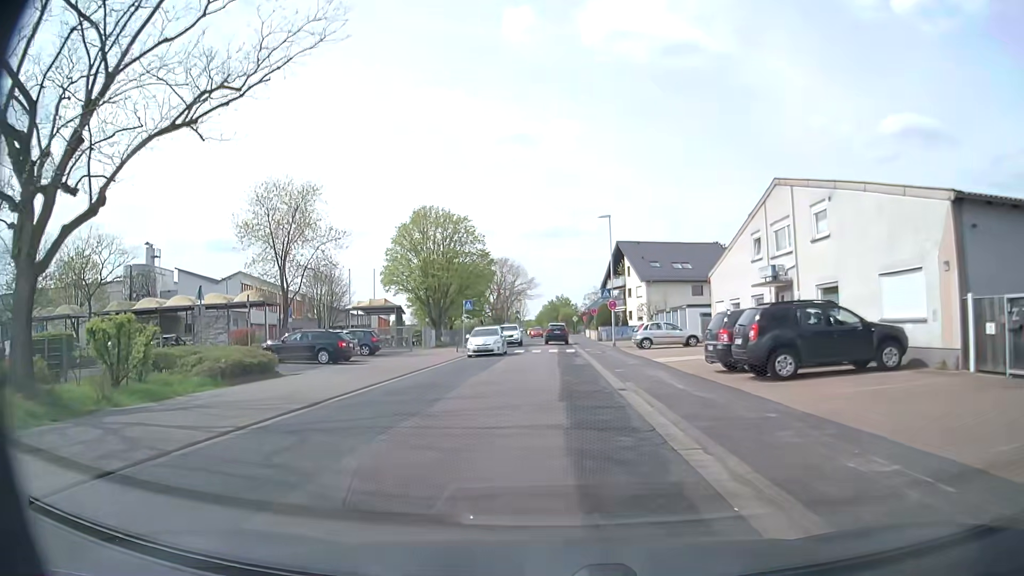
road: unclassified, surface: asphalt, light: Day
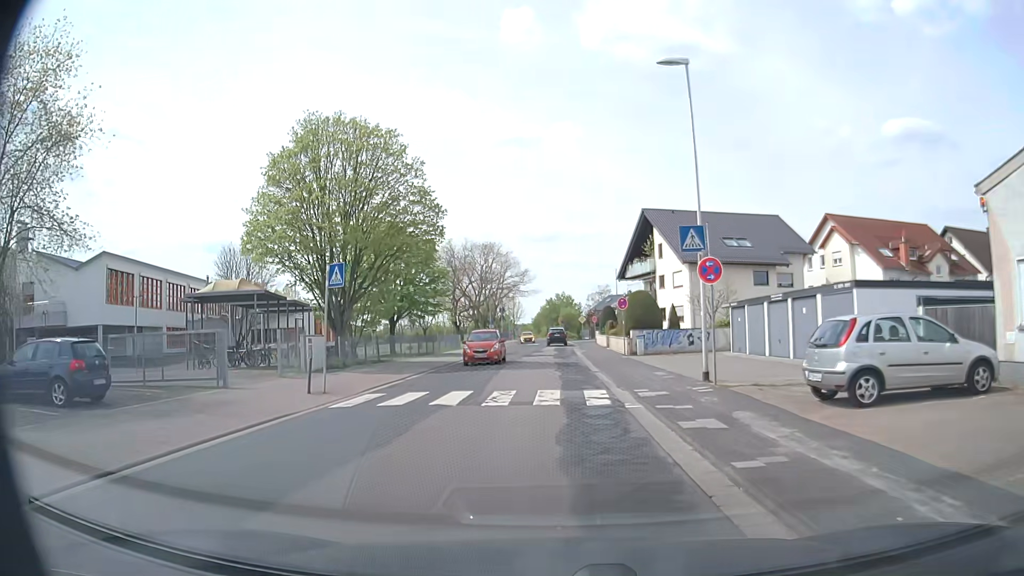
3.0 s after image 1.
(-0.1, +25.7) m; -1°
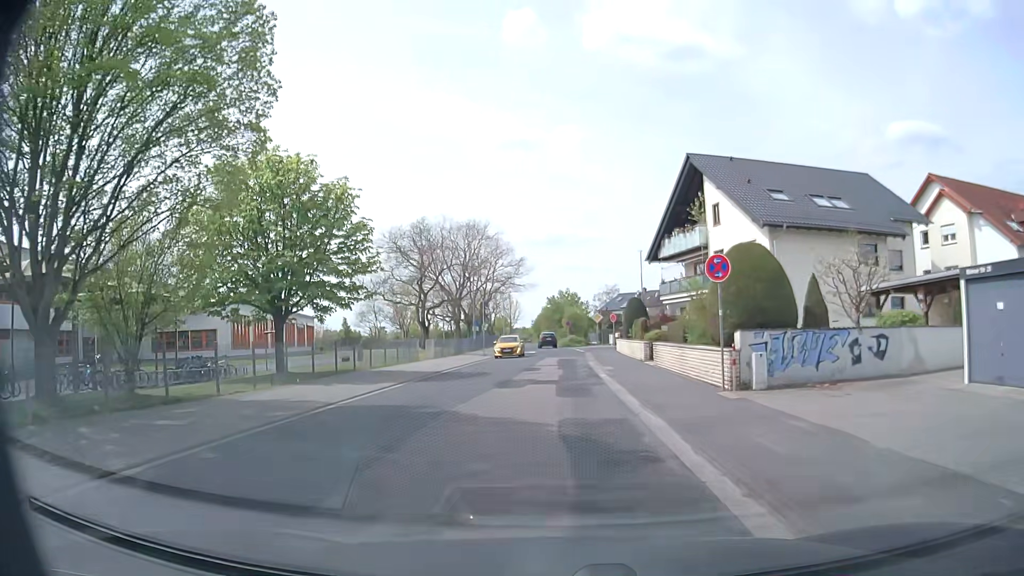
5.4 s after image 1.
(0.0, +19.8) m; +1°
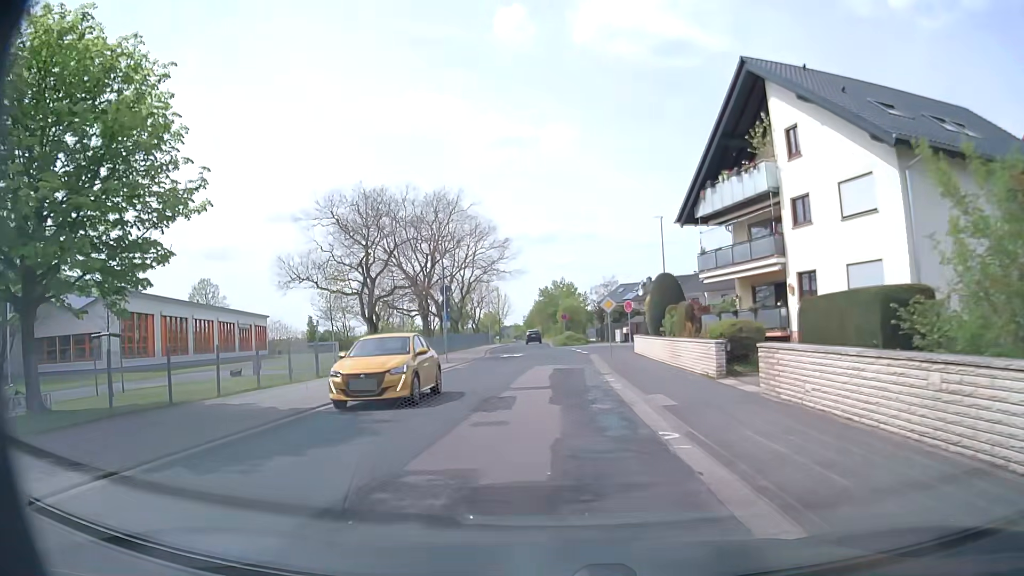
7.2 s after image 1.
(-0.1, +14.5) m; -1°
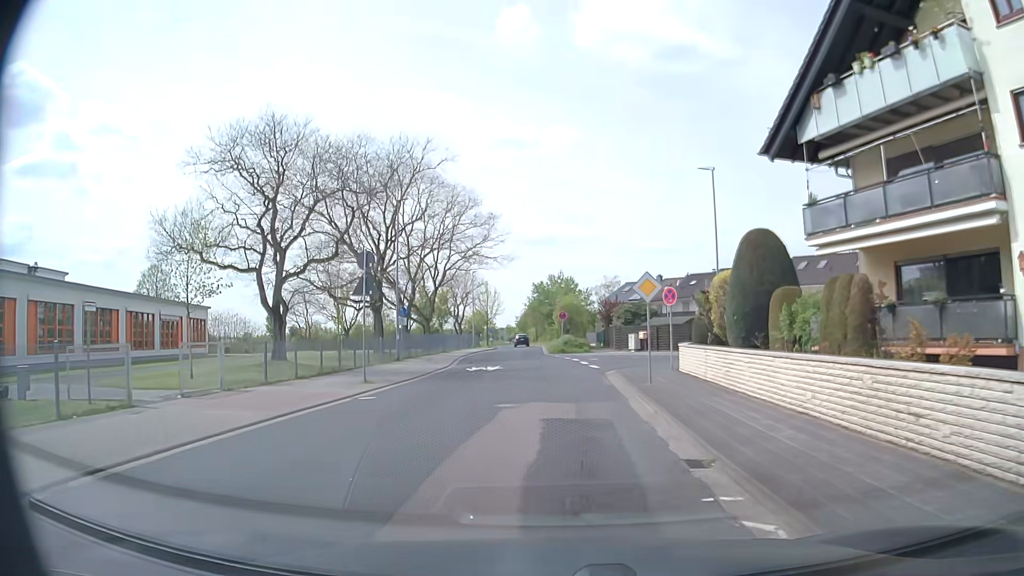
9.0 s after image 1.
(+0.2, +14.2) m; +1°
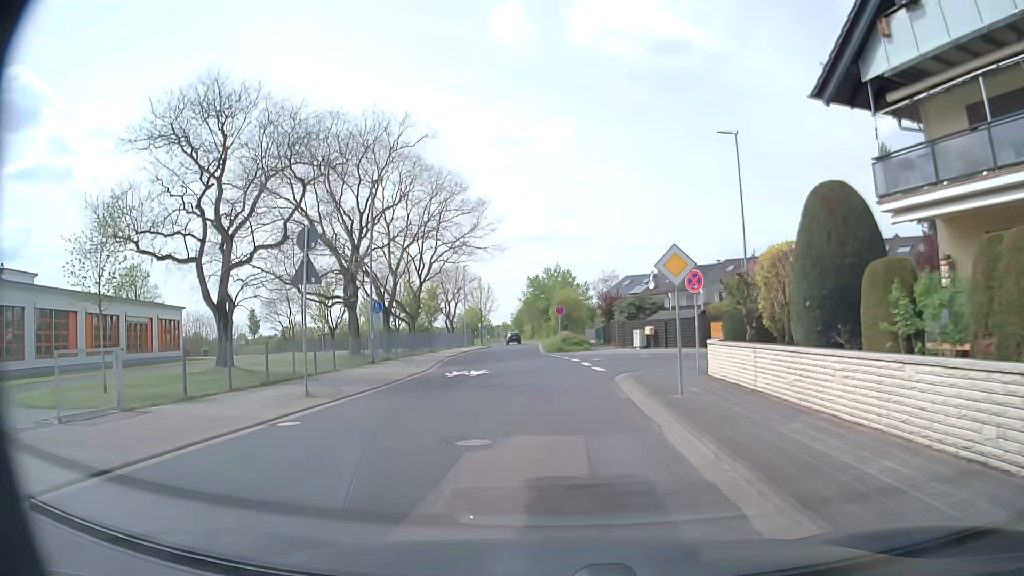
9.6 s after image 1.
(0.0, +4.7) m; +1°
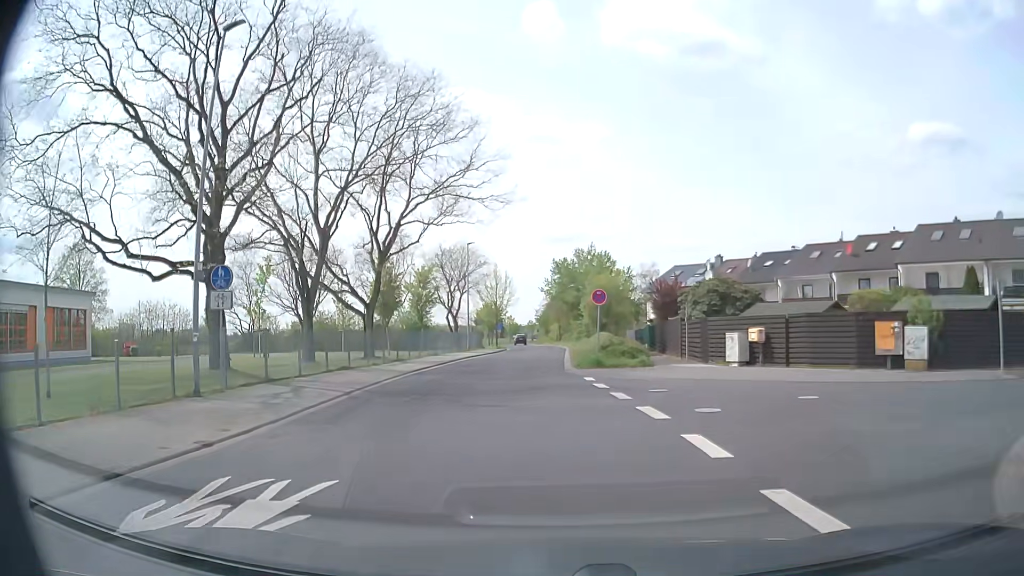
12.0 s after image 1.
(-0.3, +18.3) m; -3°
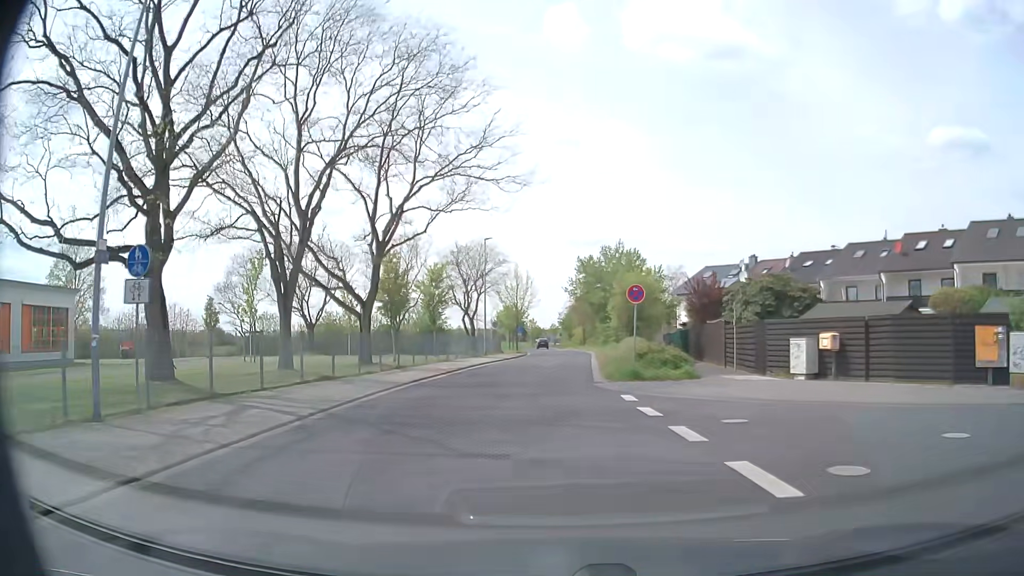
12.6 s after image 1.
(-0.1, +4.6) m; -2°
(0, +10) (0, +20) (+1, +30) (+1, +40) (+2, +50) (+2, +60) (+2, +70) (+2, +80) (+1, +90) (0, +100) m
